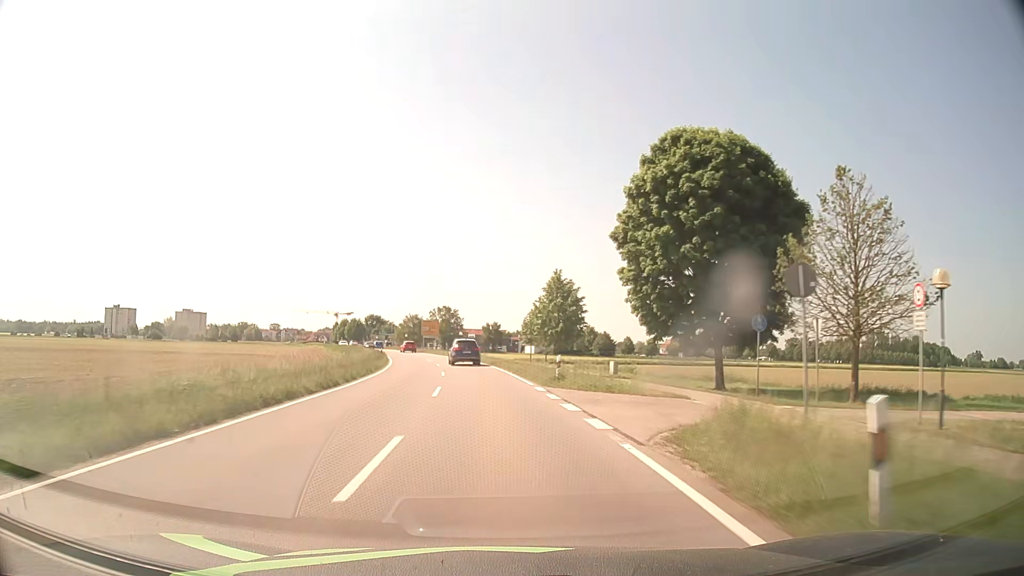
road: tertiary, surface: asphalt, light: Day
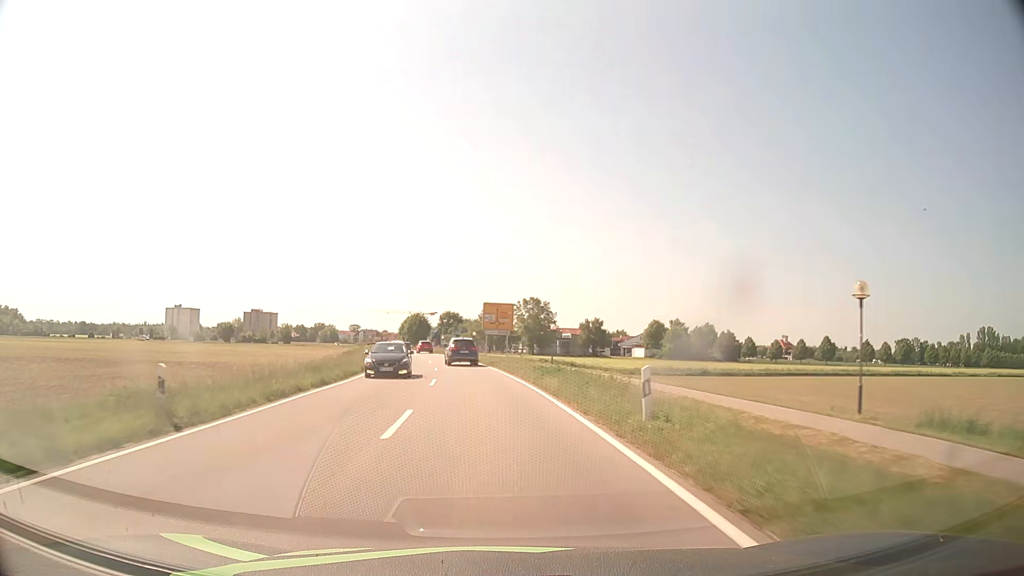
(-2.8, +44.3) m; -8°
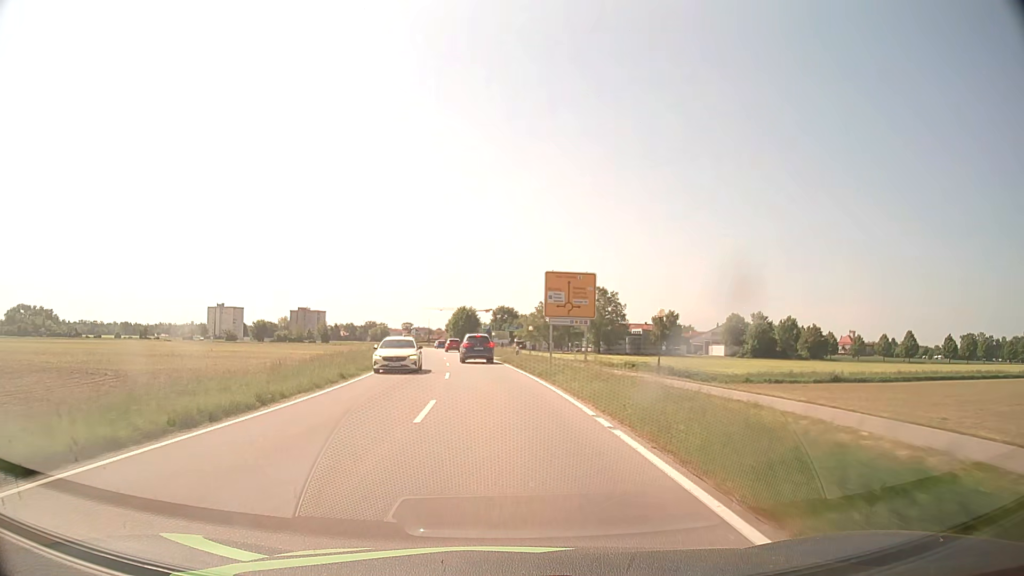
(-1.0, +22.4) m; -5°
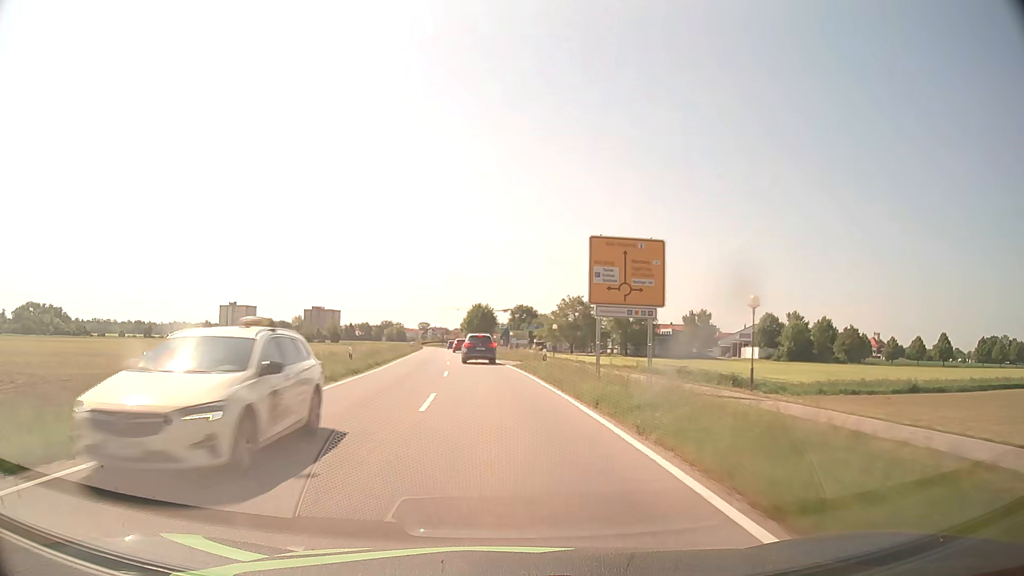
(-0.2, +11.1) m; -2°
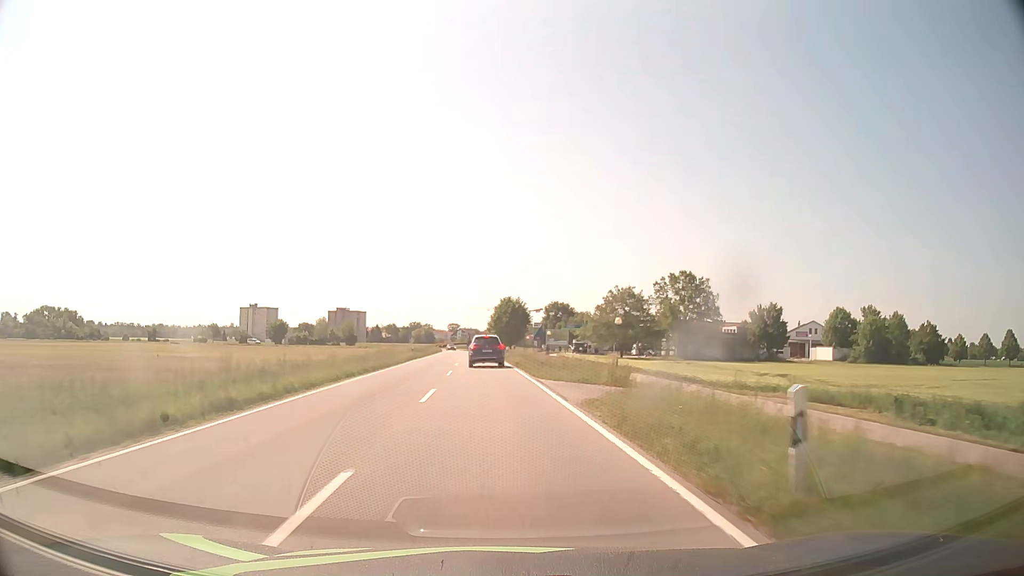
(-0.5, +21.5) m; -3°
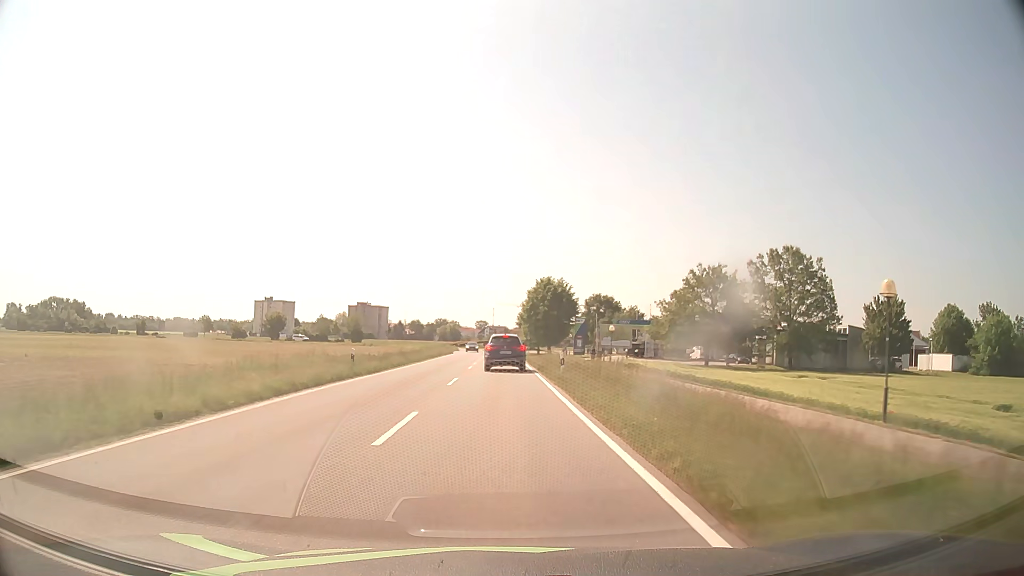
(-0.8, +30.2) m; -3°
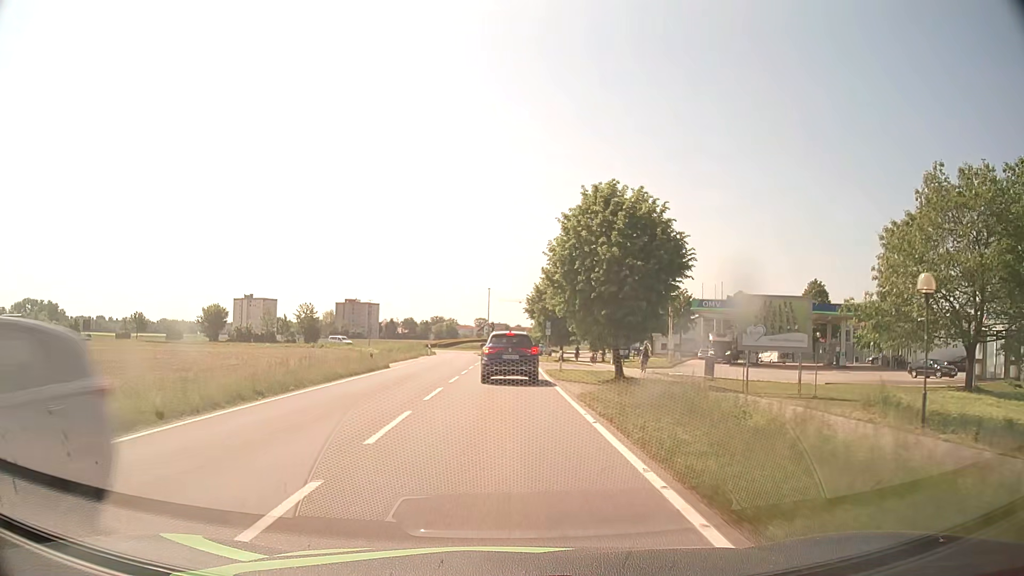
(0.0, +43.1) m; 0°
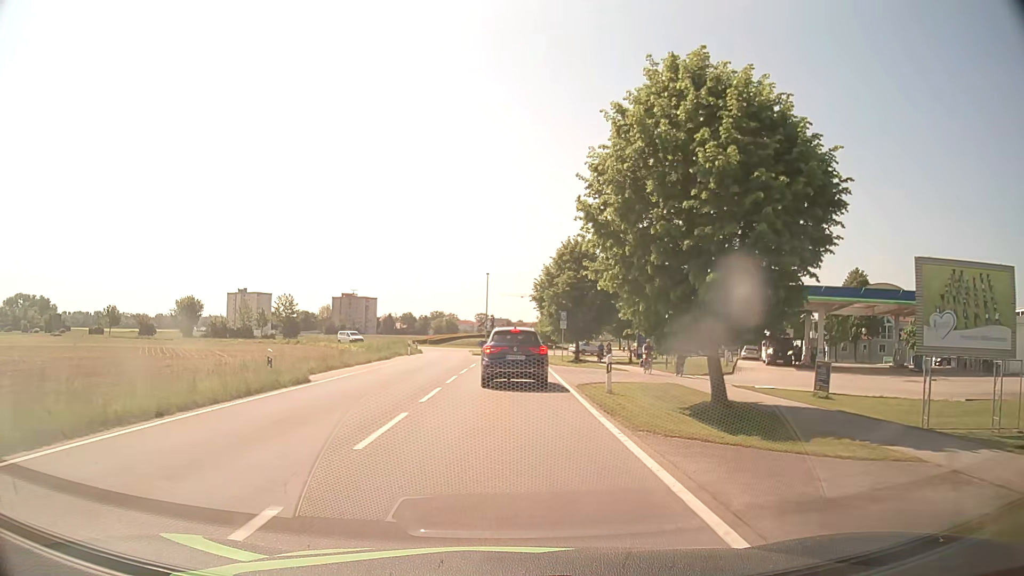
(0.0, +14.0) m; 0°
(0, +10) (0, +20) (0, +30) (0, +40) (+1, +50) (+1, +60) (+2, +70) (+8, +78) (+13, +86) (+15, +96) m
